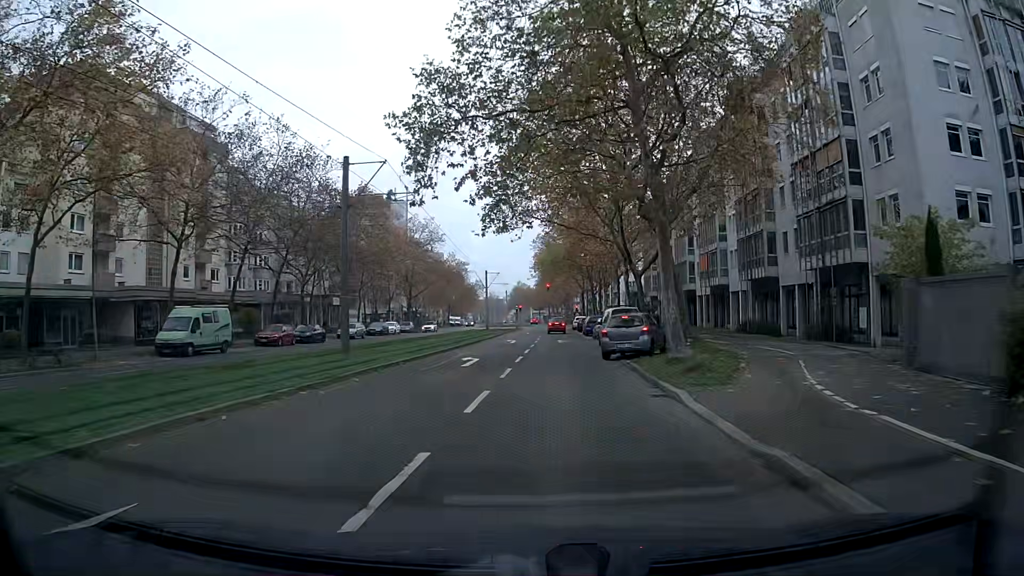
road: tertiary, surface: asphalt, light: Day
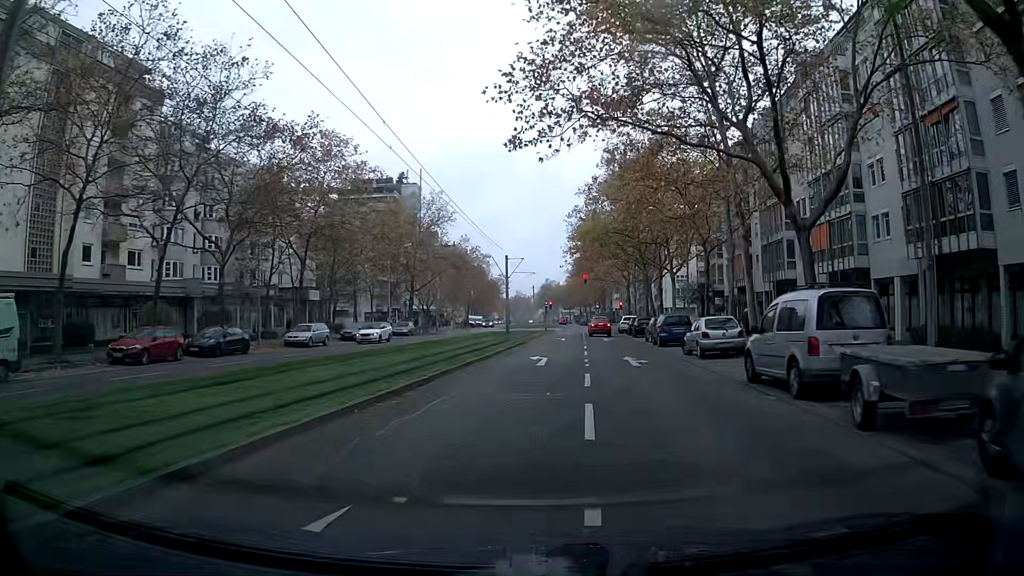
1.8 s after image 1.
(-0.5, +19.7) m; -2°
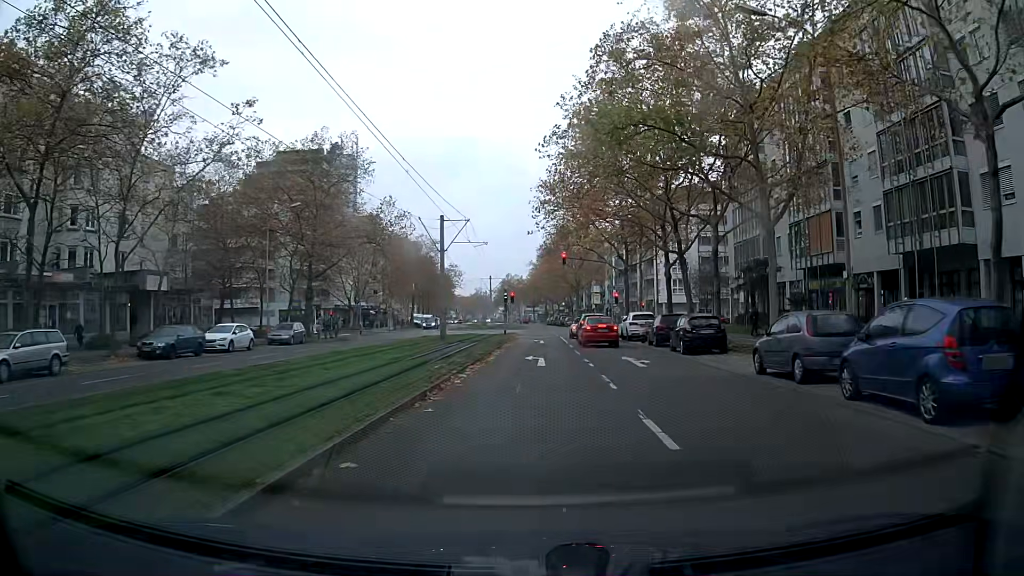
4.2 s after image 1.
(+0.7, +24.7) m; +3°
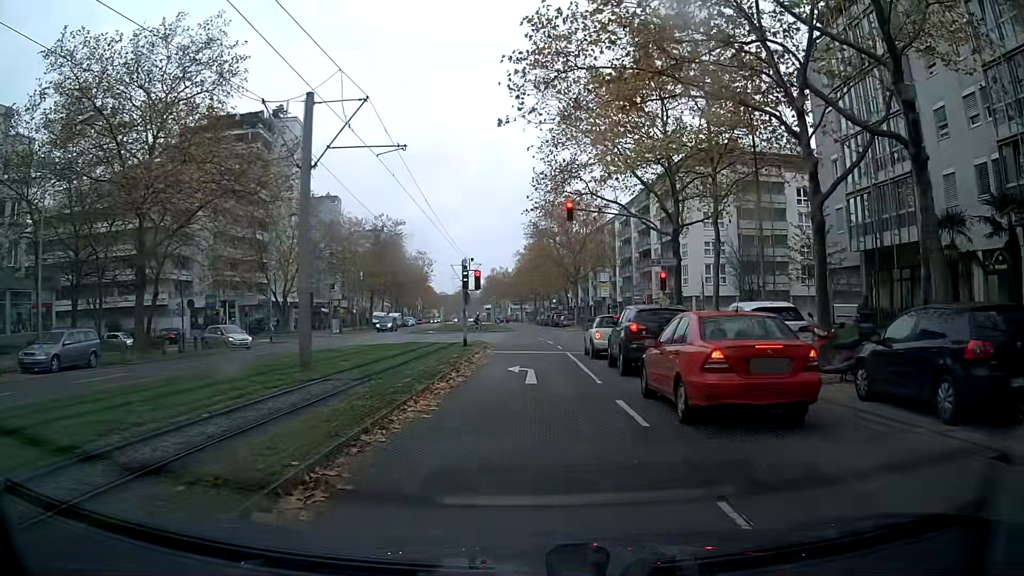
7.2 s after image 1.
(+0.3, +22.6) m; +1°
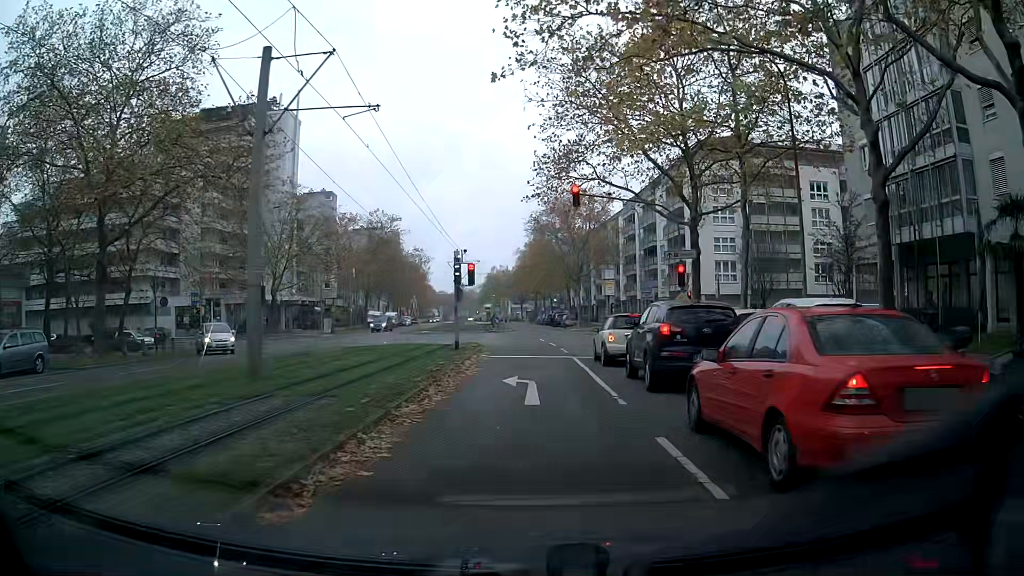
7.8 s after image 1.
(0.0, +3.4) m; 0°
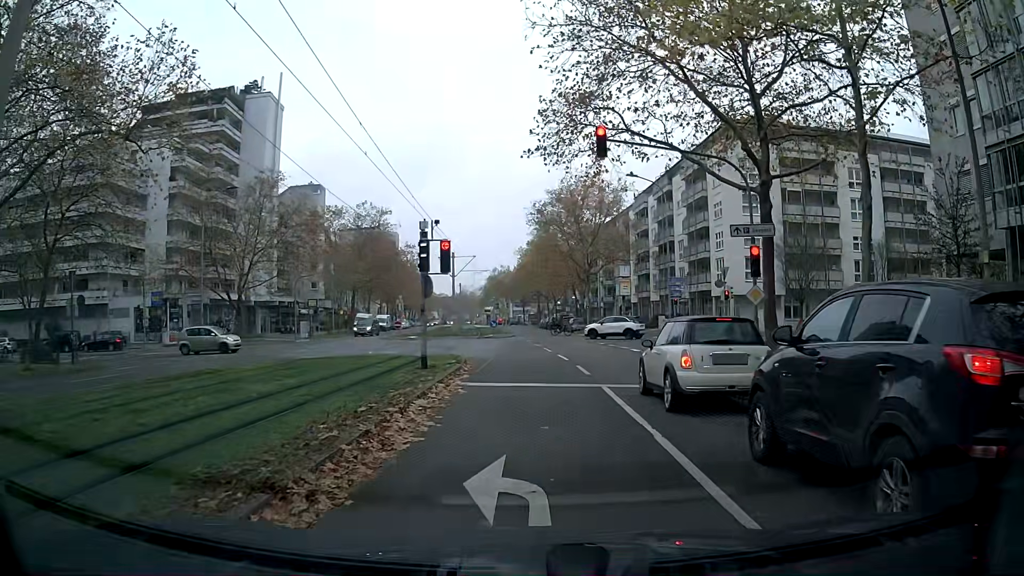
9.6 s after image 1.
(0.0, +8.4) m; 0°
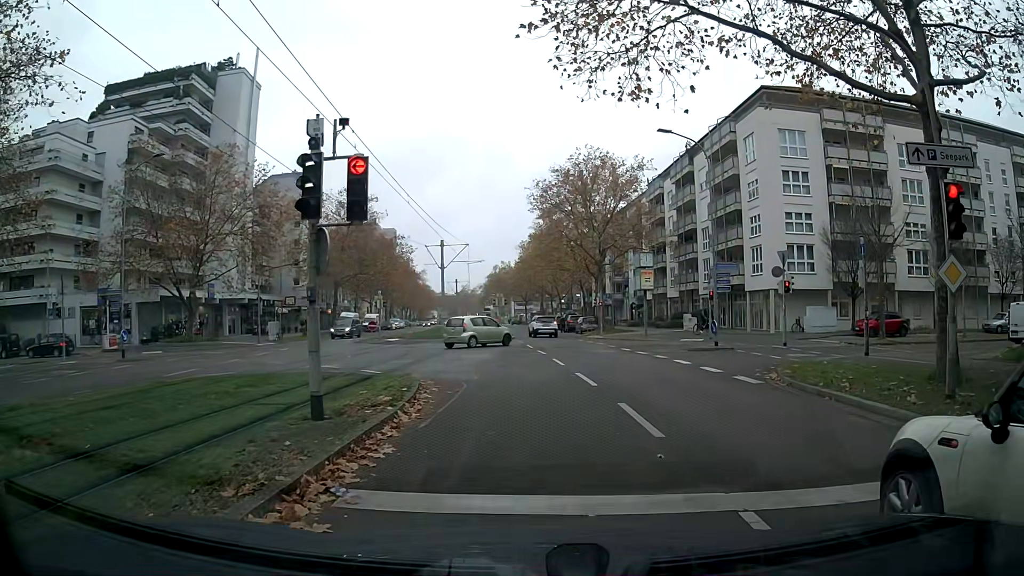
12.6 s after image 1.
(+0.1, +8.8) m; -1°
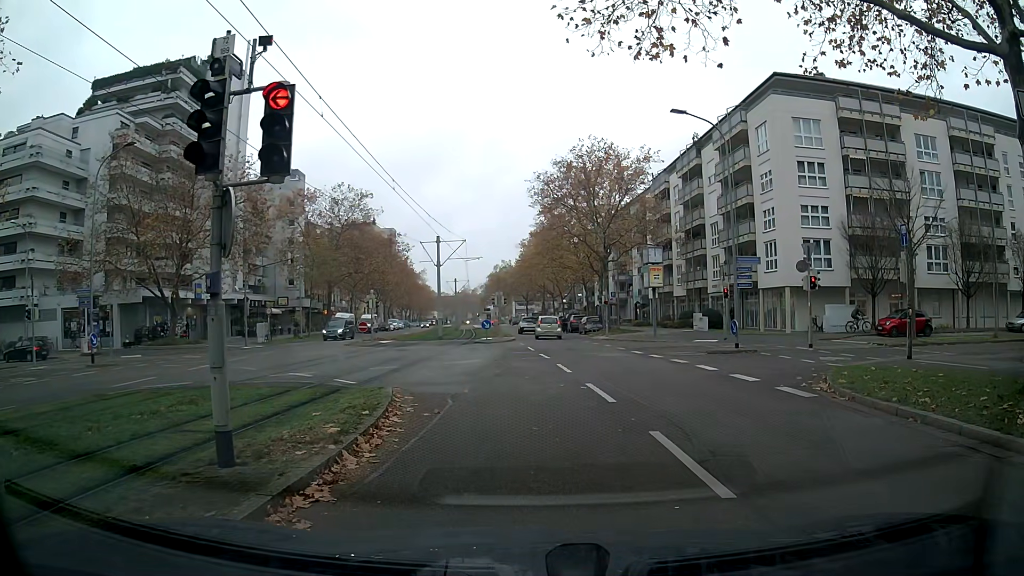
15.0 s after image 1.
(0.0, +2.7) m; -1°
